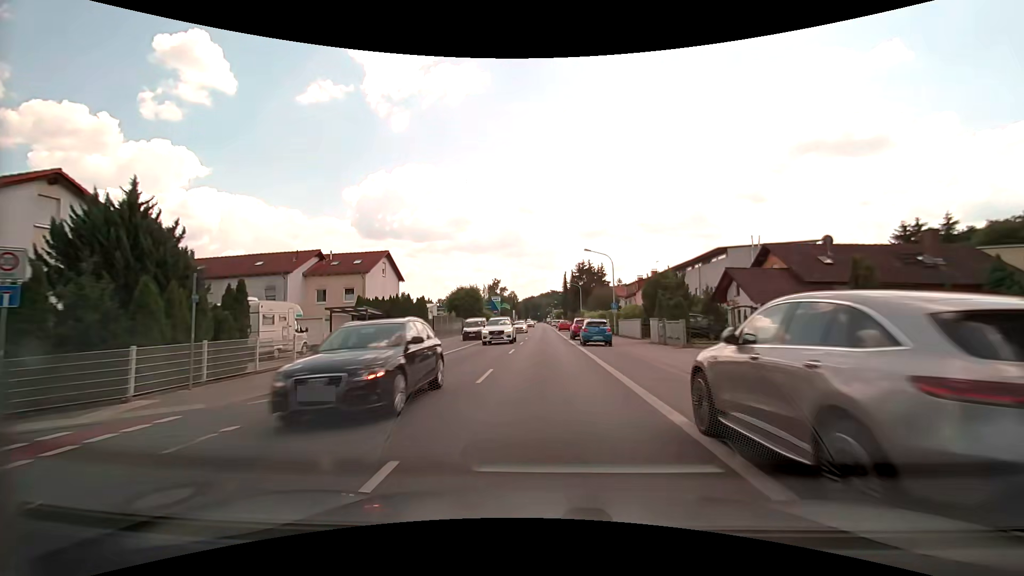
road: primary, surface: asphalt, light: Day
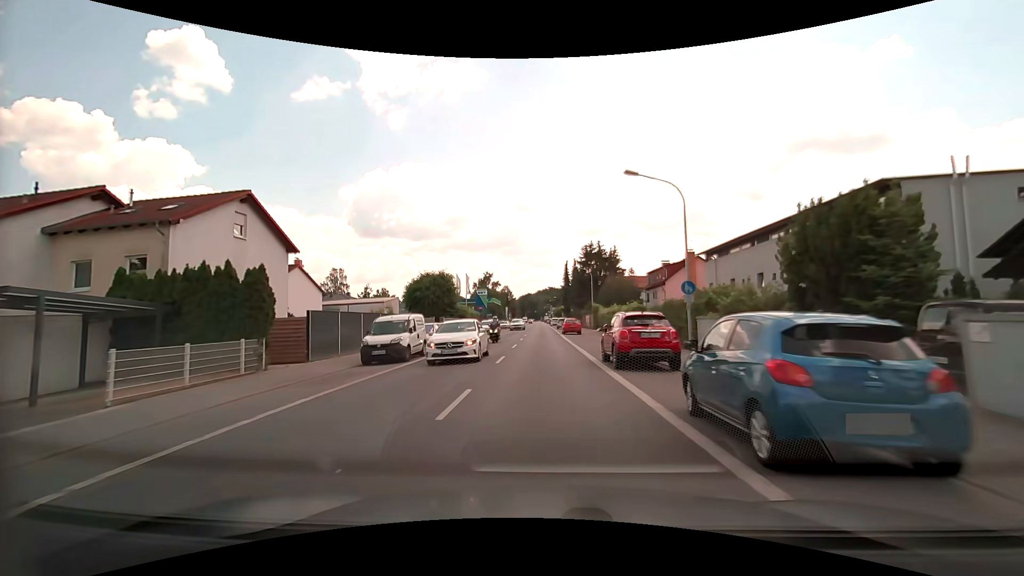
(0.0, +22.9) m; 0°
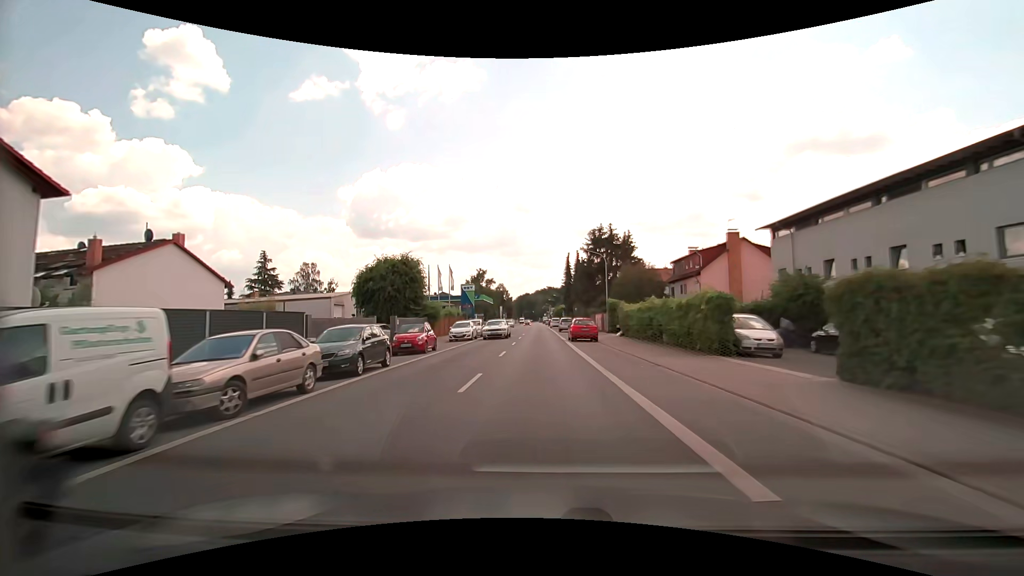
(0.0, +15.3) m; 0°
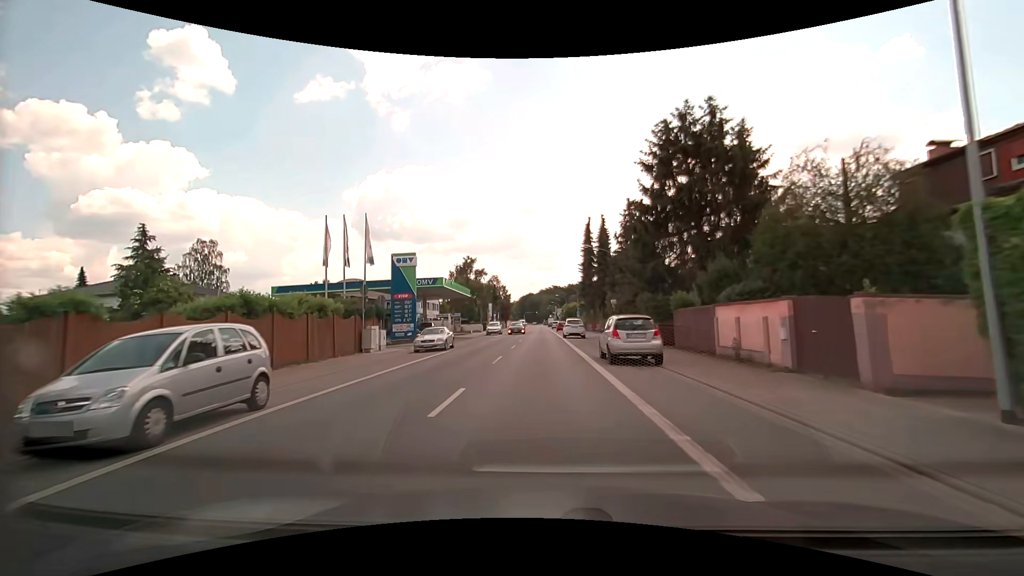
(-0.2, +38.4) m; 0°
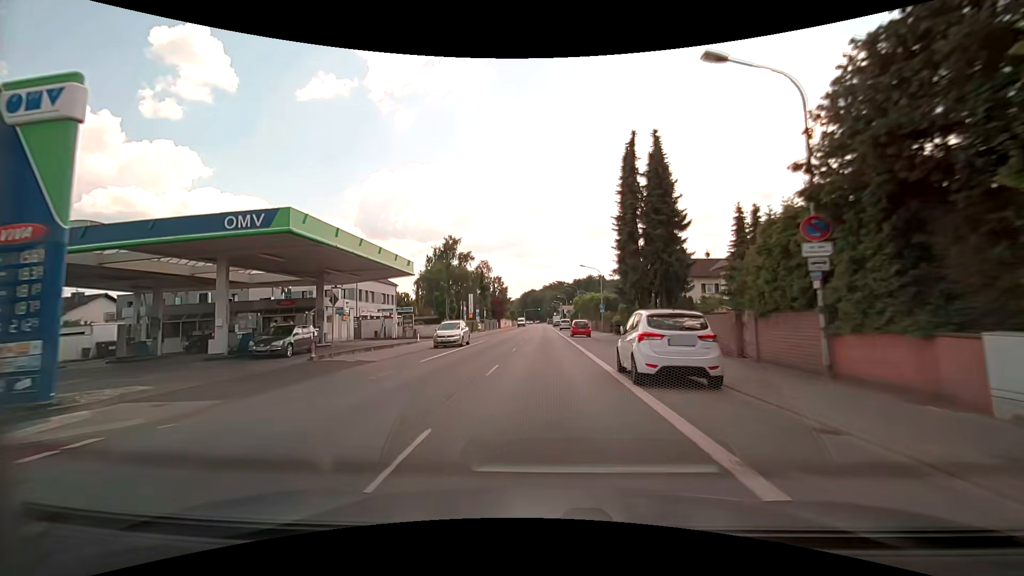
(-0.3, +30.6) m; -1°
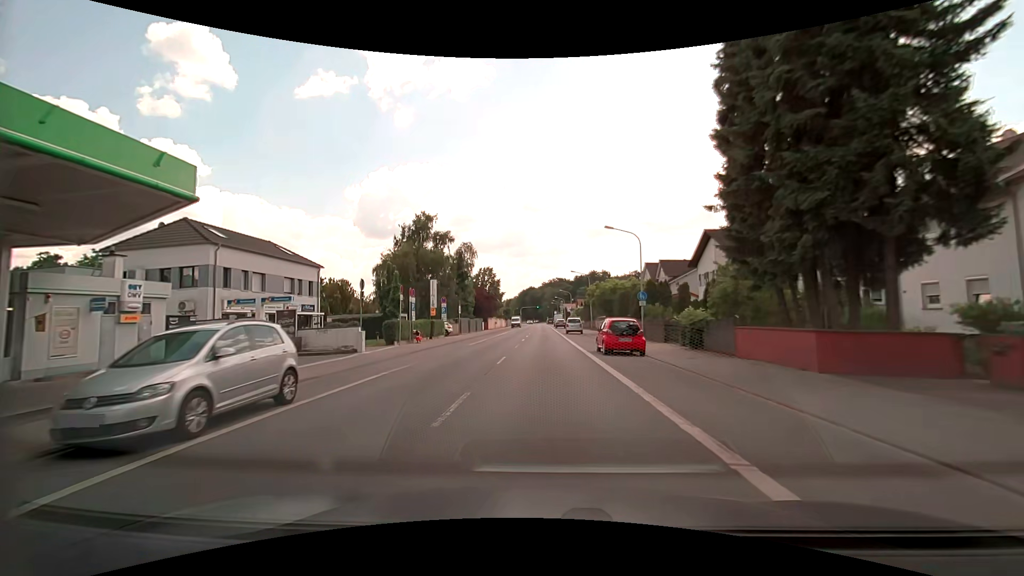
(+0.1, +23.0) m; 0°
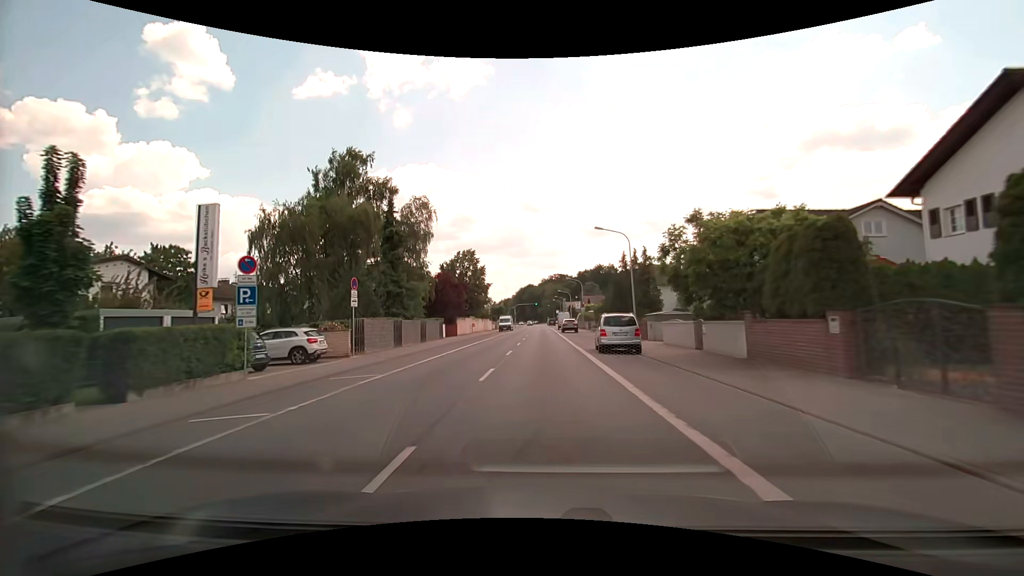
(0.0, +30.8) m; 0°
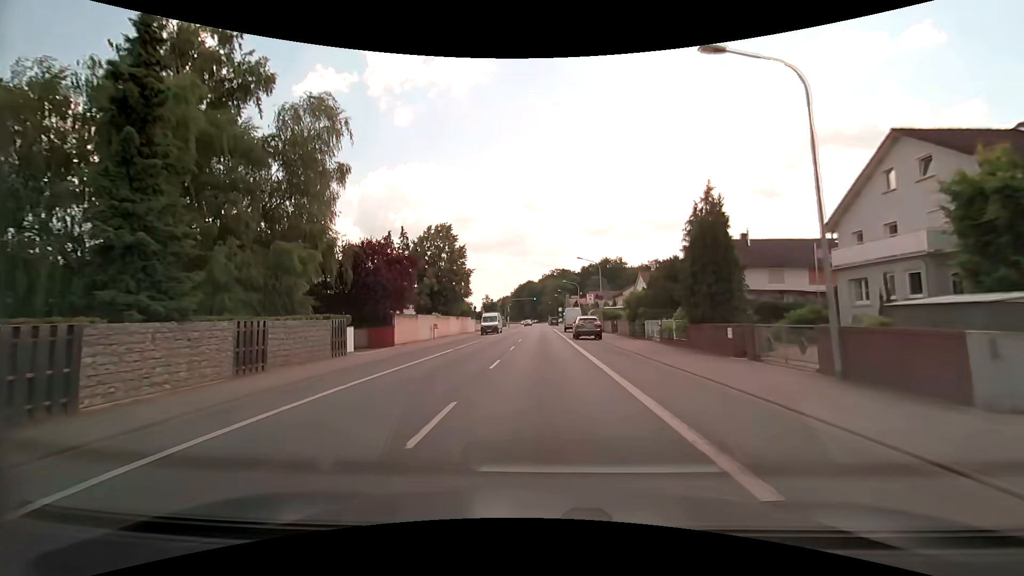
(+0.1, +23.2) m; 0°
(0, +10) (0, +20) (0, +30) (0, +40) (0, +50) (0, +60) (0, +70) (0, +80) (0, +90) (0, +100) m
